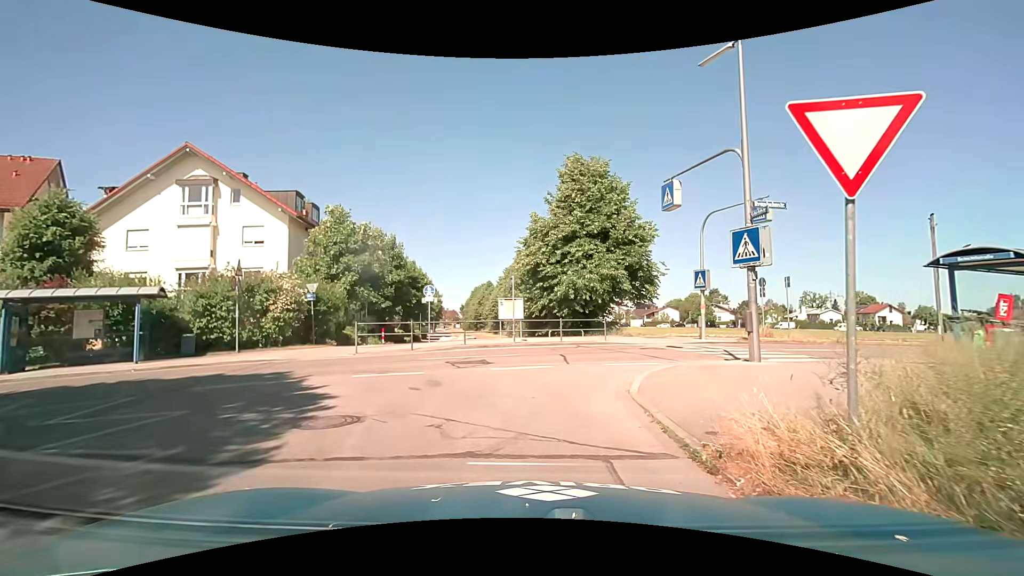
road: residential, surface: asphalt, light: Day
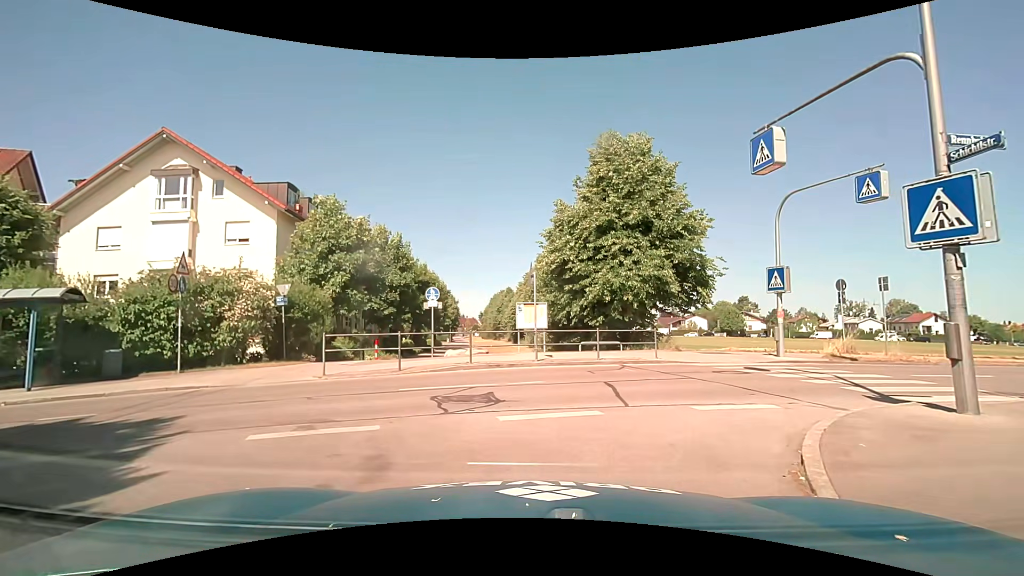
(-0.2, +4.8) m; -5°
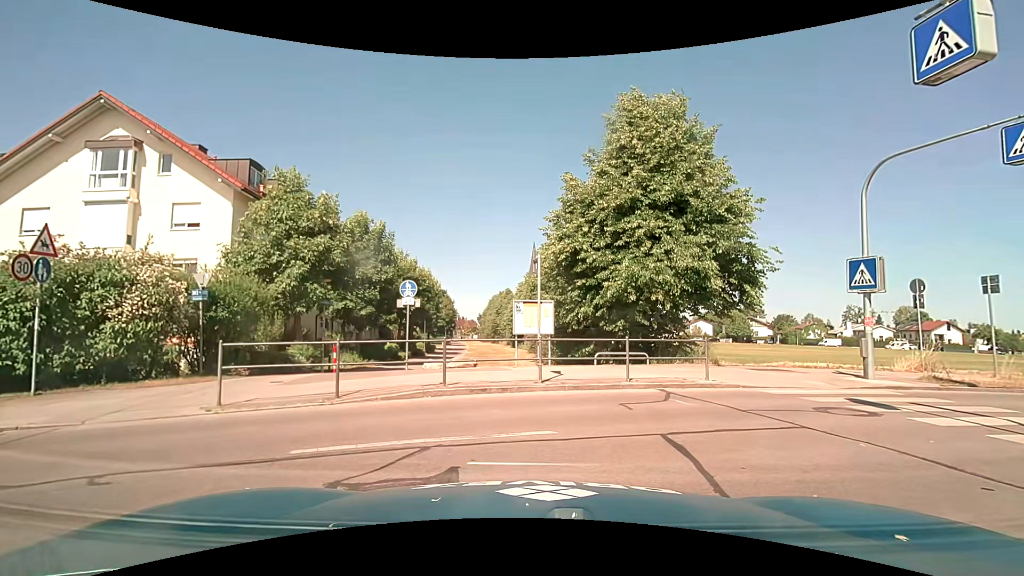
(+0.1, +4.5) m; +2°
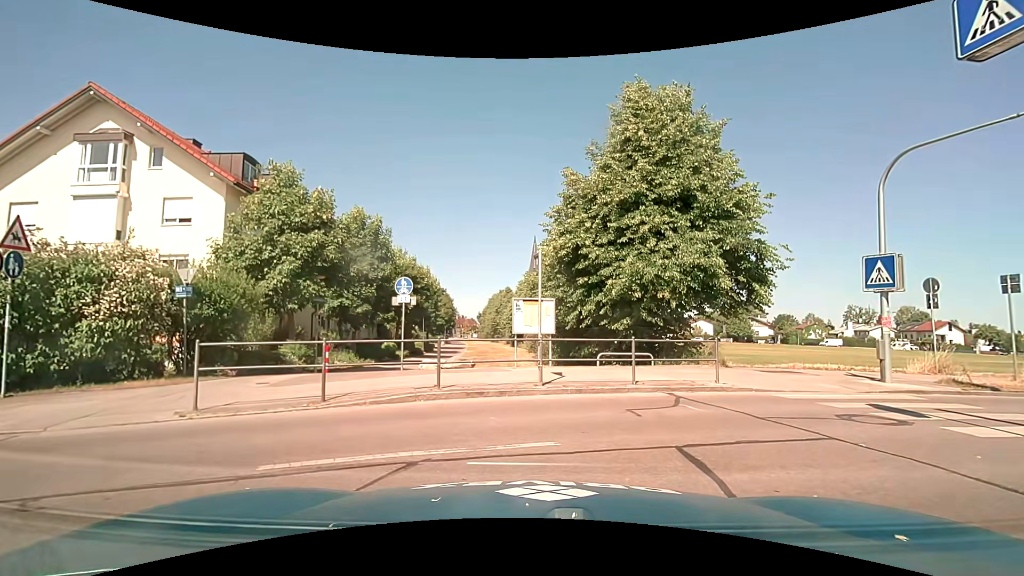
(0.0, +0.6) m; 0°
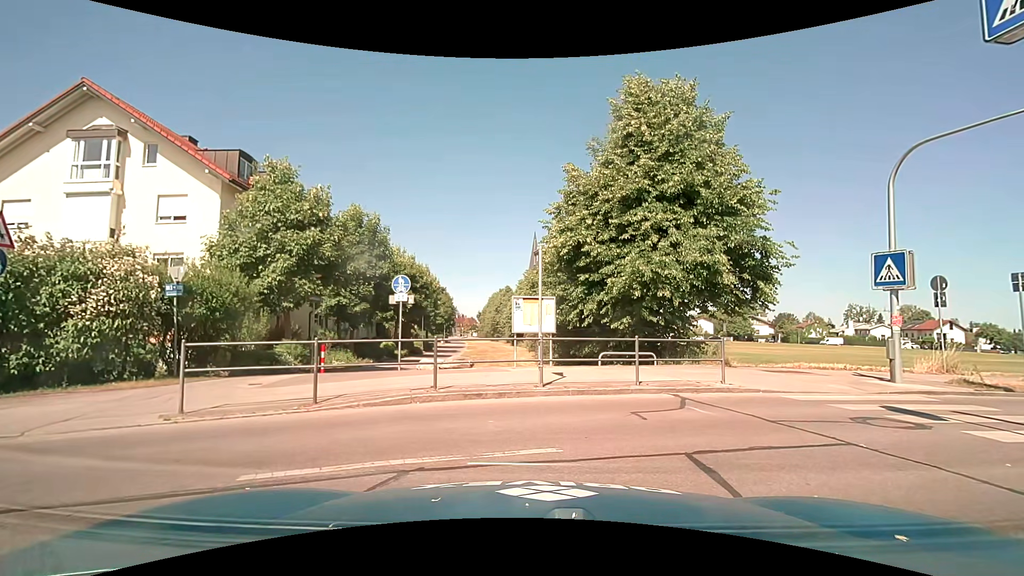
(0.0, +0.3) m; 0°
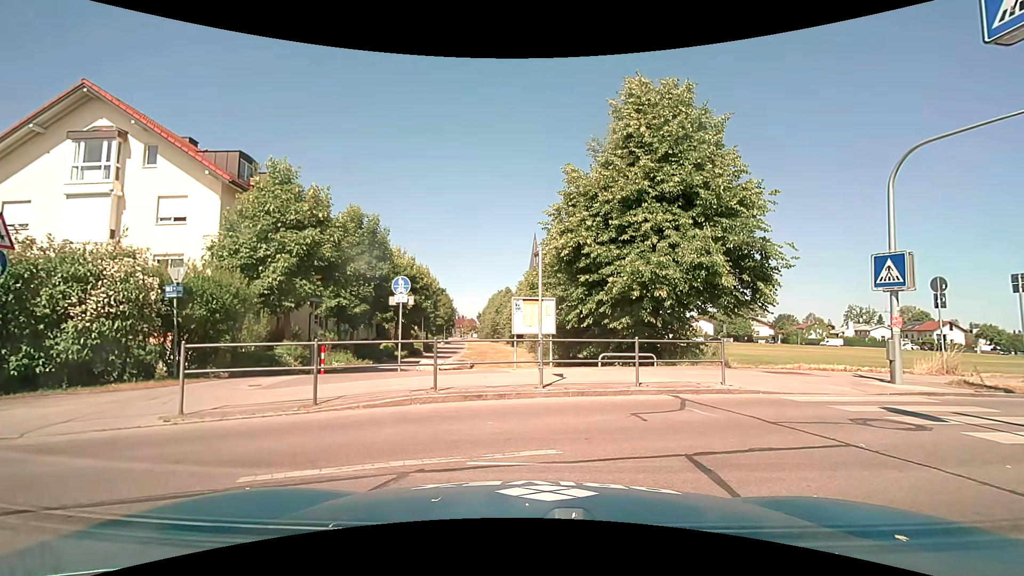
(0.0, +0.1) m; 0°
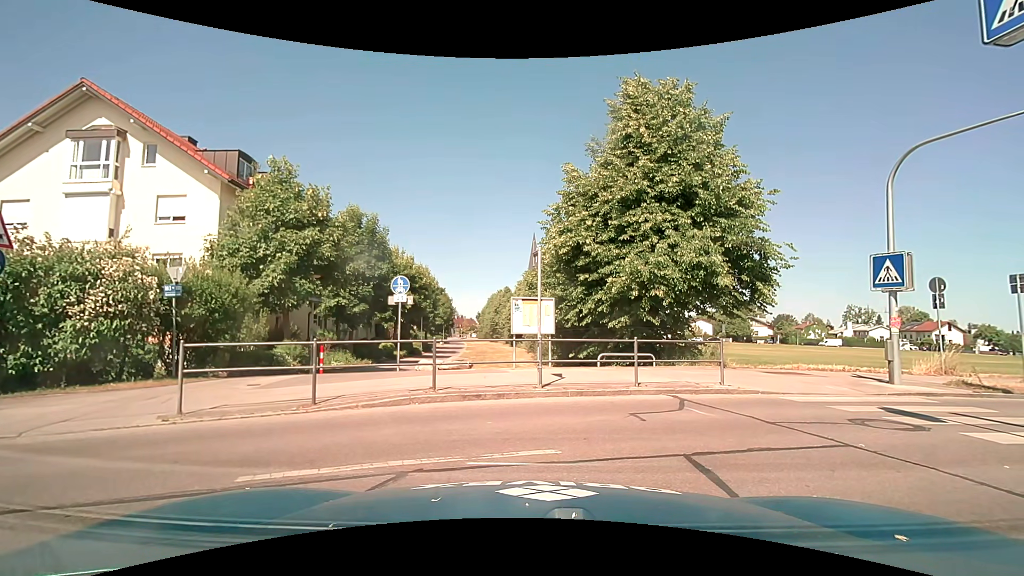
(0.0, 0.0) m; 0°
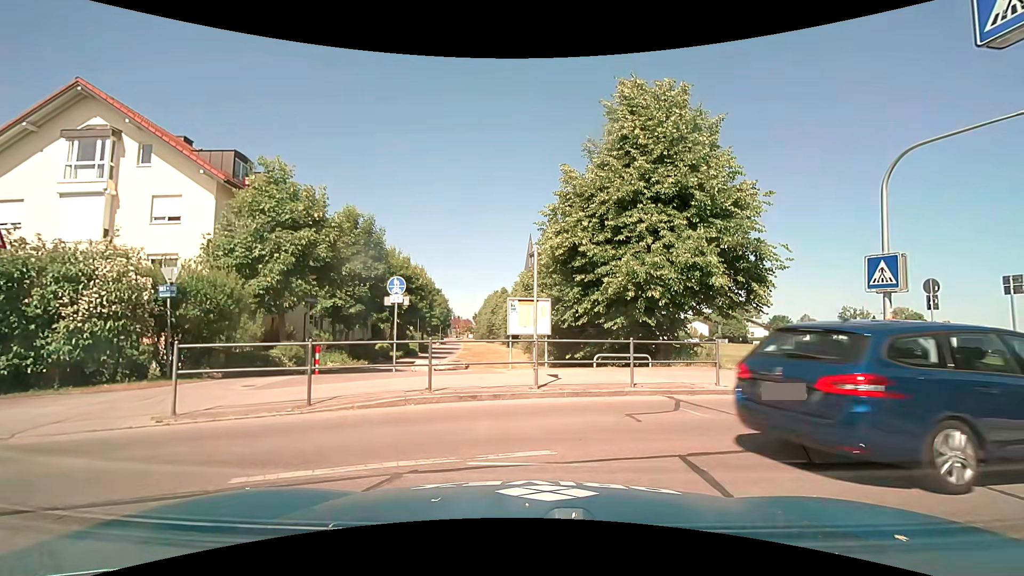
(0.0, 0.0) m; 0°
